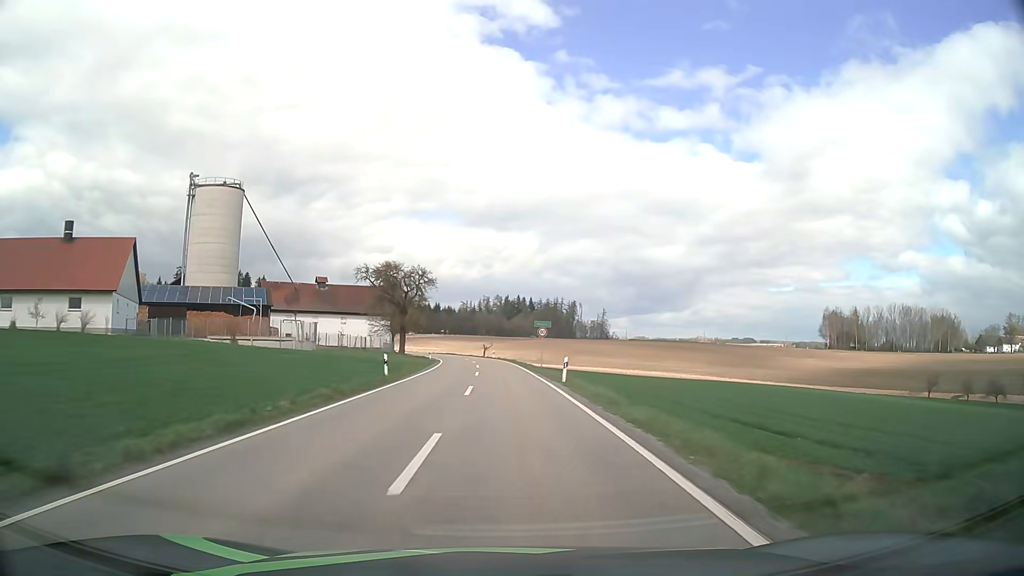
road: tertiary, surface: asphalt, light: Day
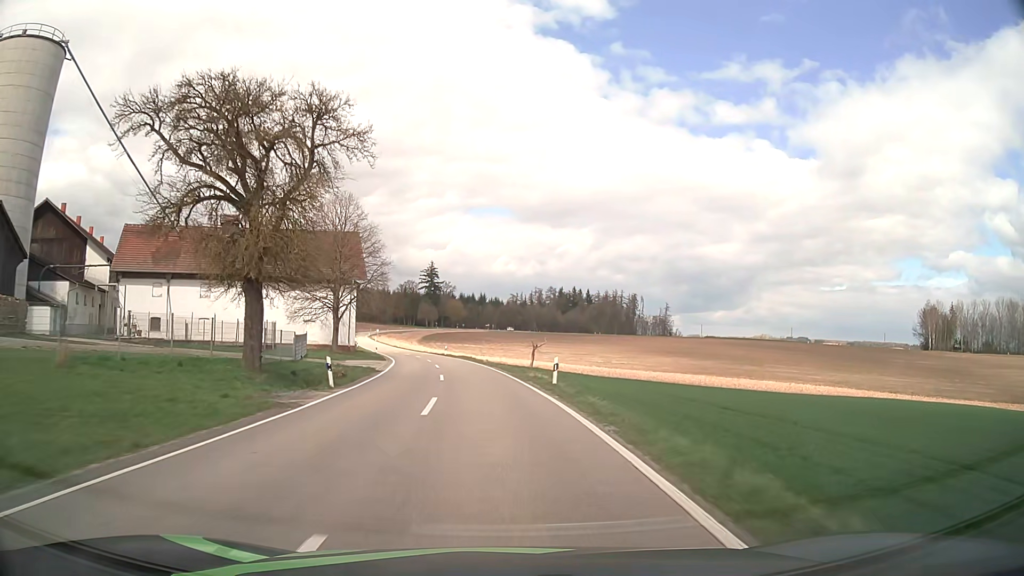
(-0.8, +55.4) m; -4°
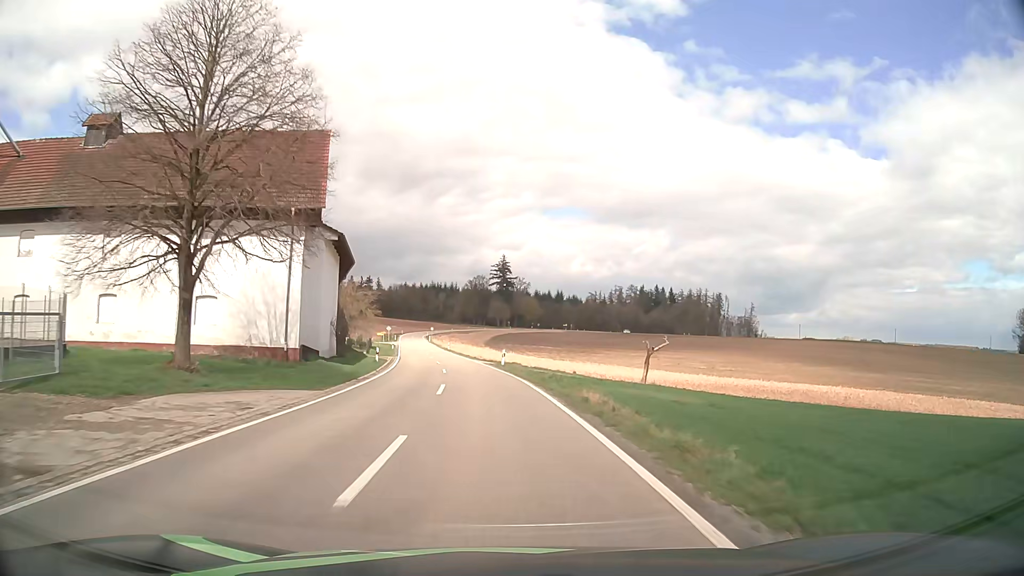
(-1.6, +32.3) m; -7°
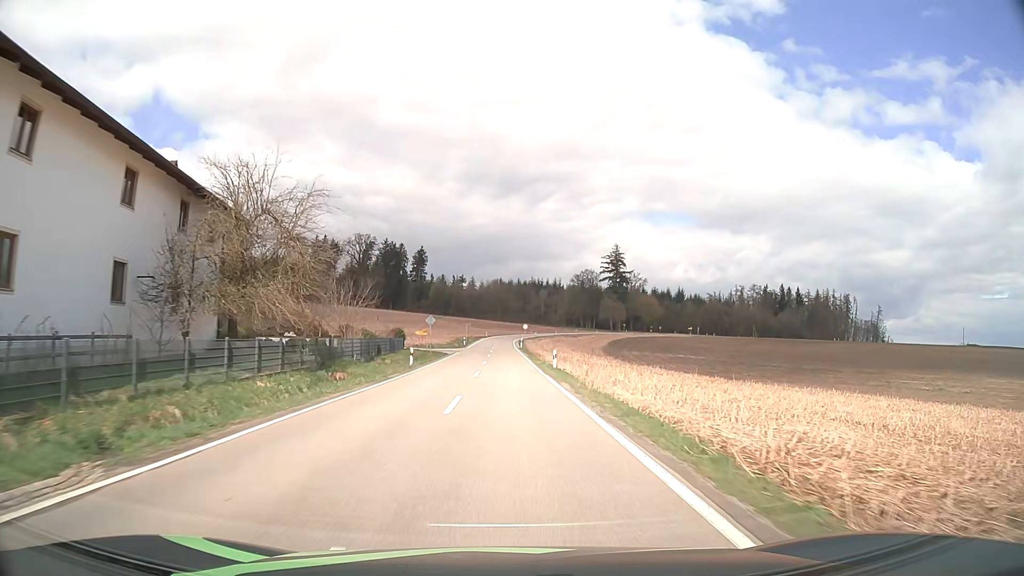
(-4.4, +54.7) m; -9°
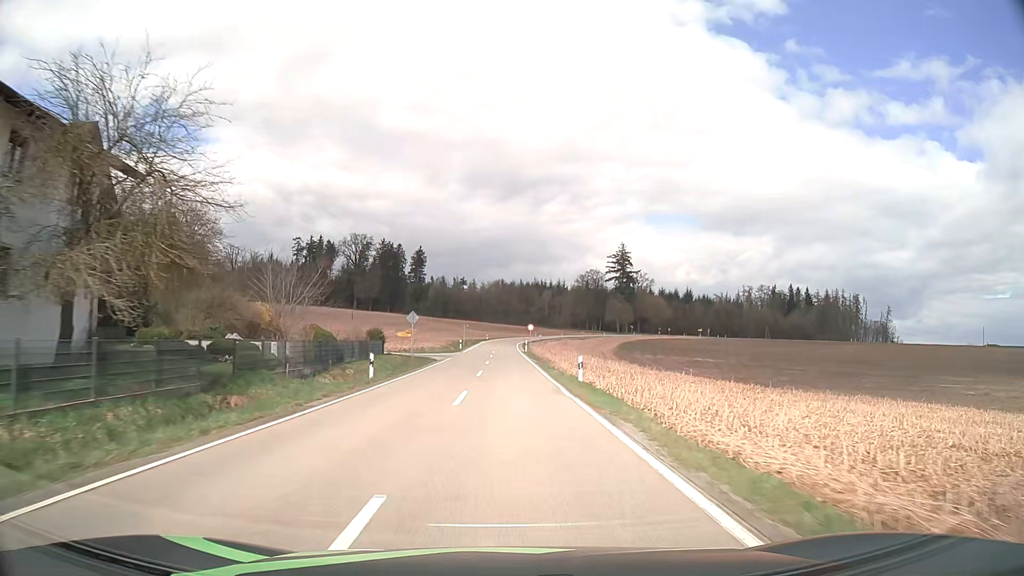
(0.0, +11.1) m; 0°
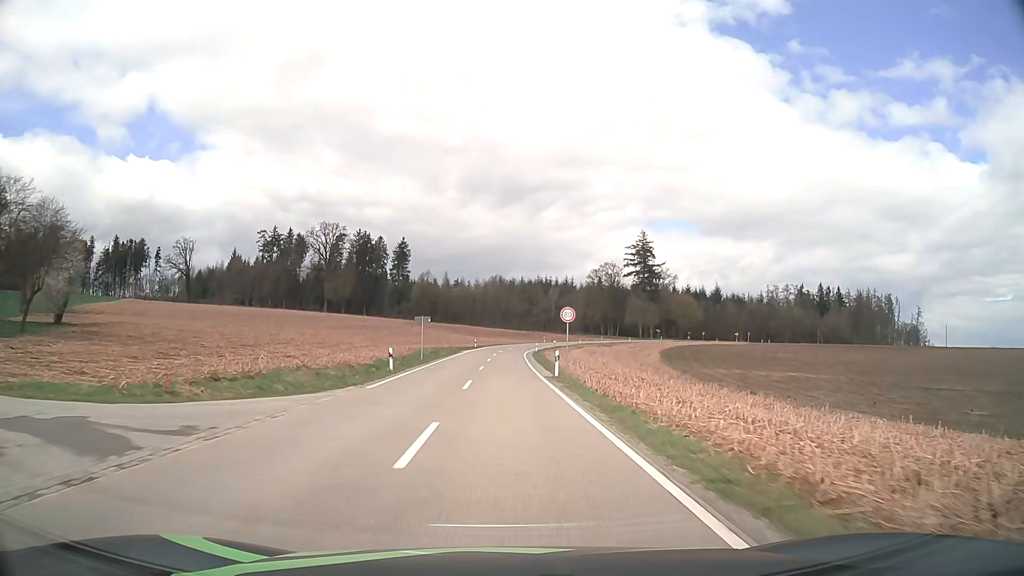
(-0.2, +44.4) m; 0°
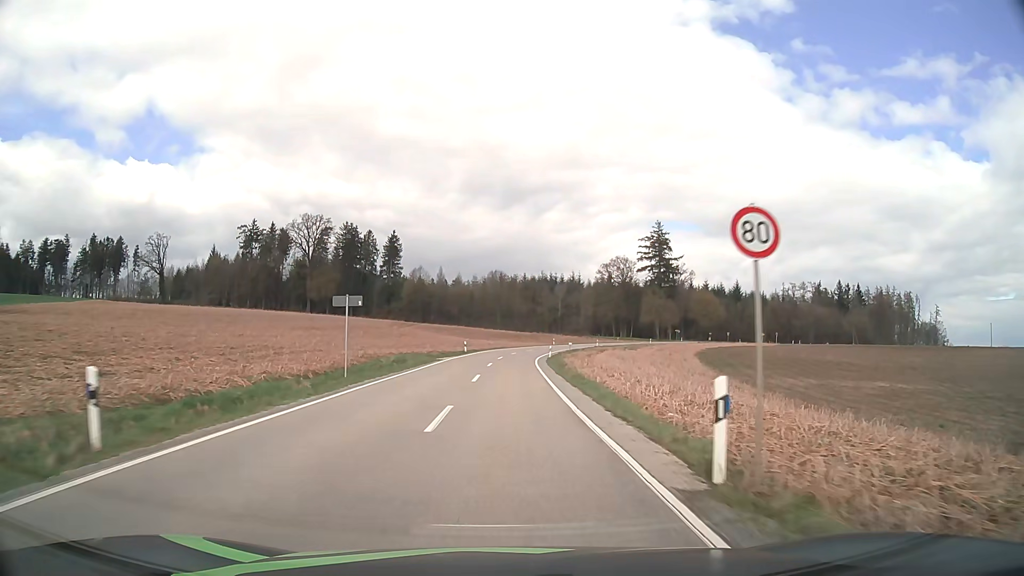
(0.0, +22.0) m; 0°
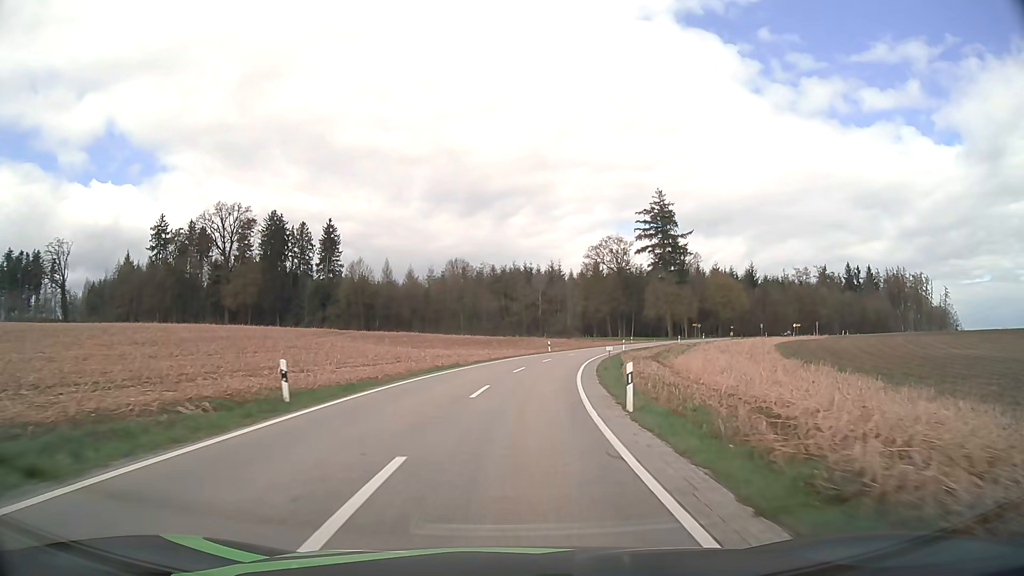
(+0.3, +43.4) m; +2°
(0, +10) (+1, +20) (+2, +30) (+3, +40) (+5, +50) (+7, +59) (+10, +69) (+14, +78) (+18, +87) (+22, +96) m
